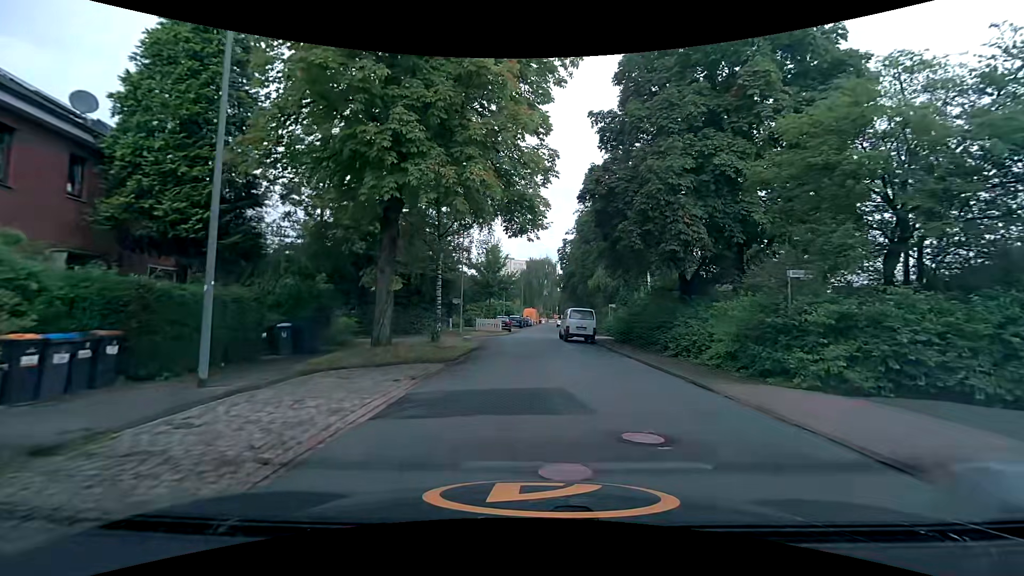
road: residential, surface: asphalt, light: Day
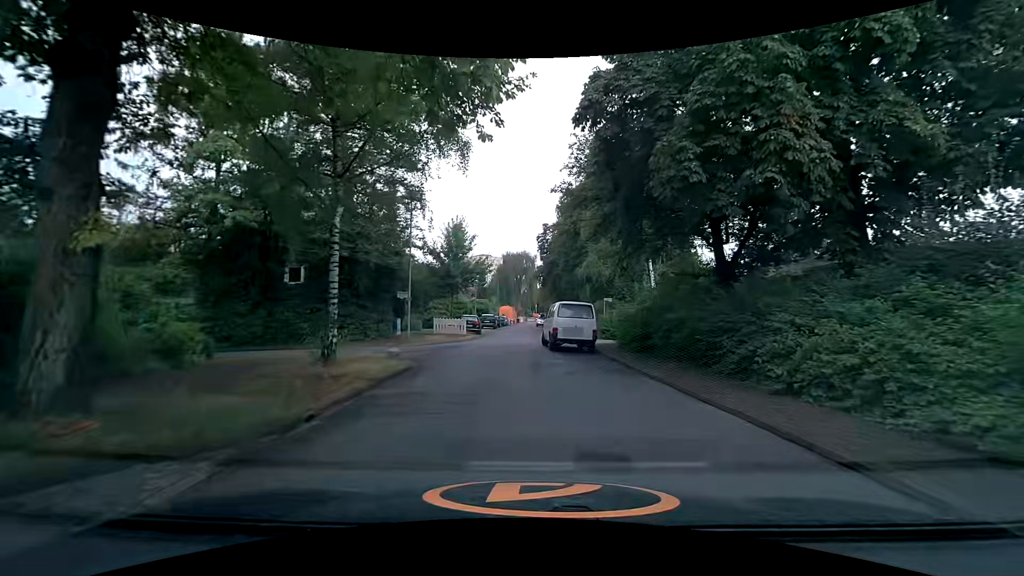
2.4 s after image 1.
(+0.3, +9.4) m; +3°
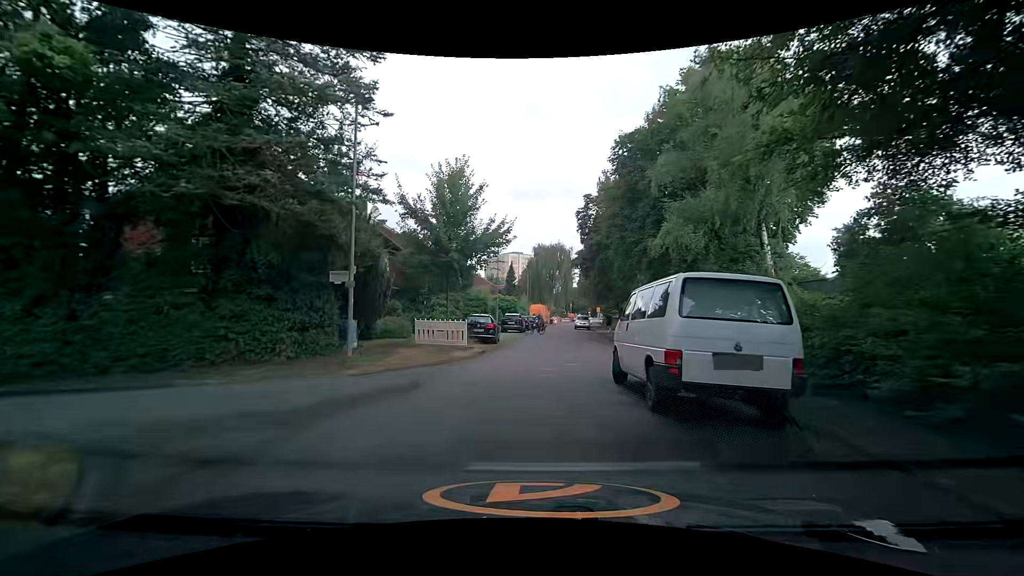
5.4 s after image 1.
(-0.5, +12.8) m; -4°
